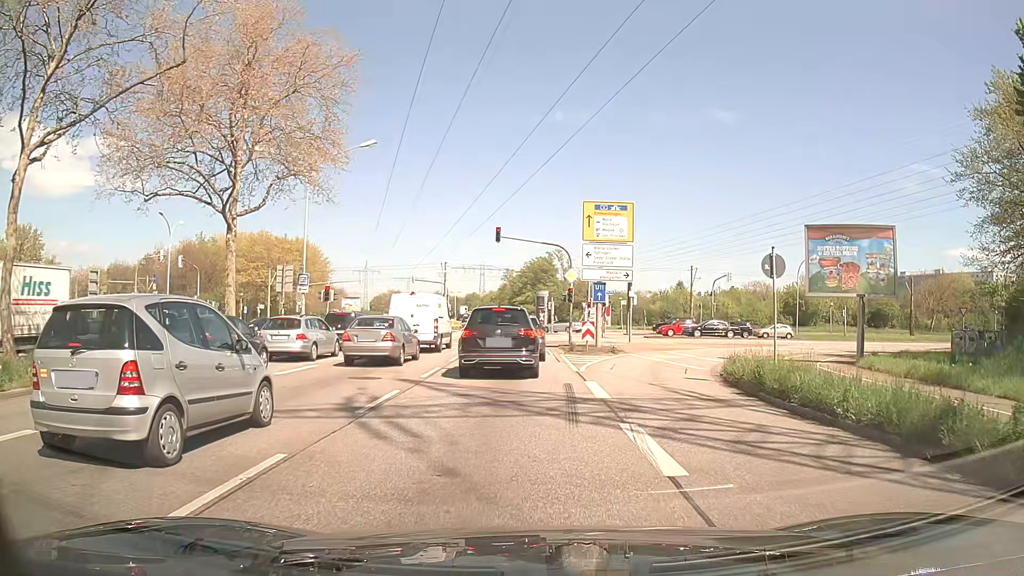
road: primary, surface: asphalt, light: Day
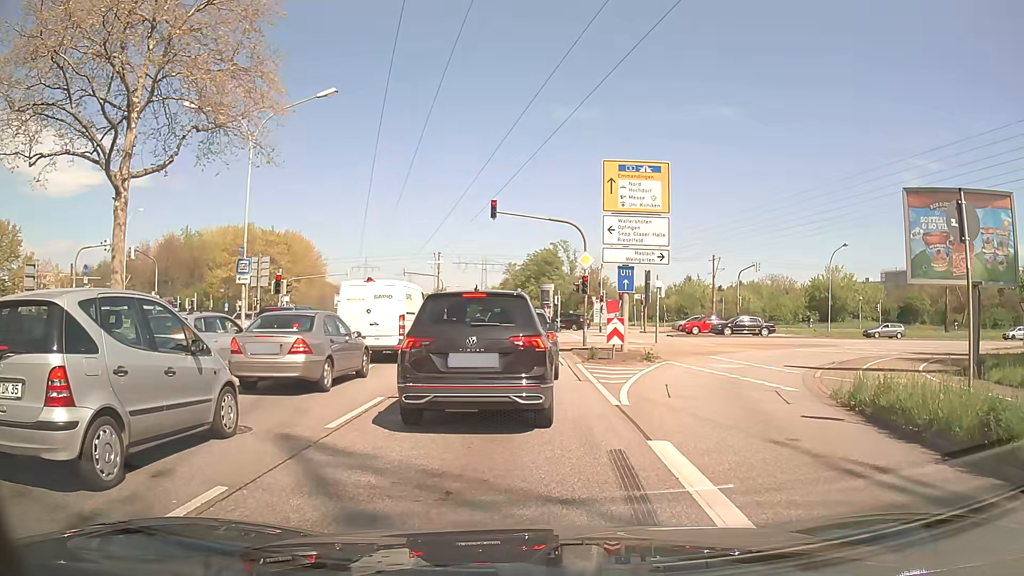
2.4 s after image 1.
(-0.1, +7.2) m; -1°
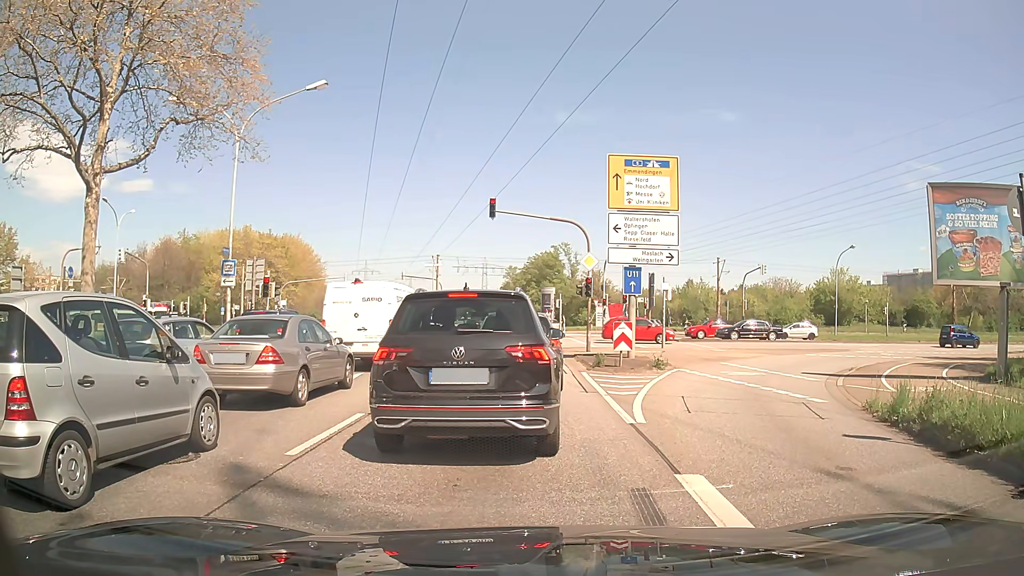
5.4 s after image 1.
(0.0, +1.3) m; +1°
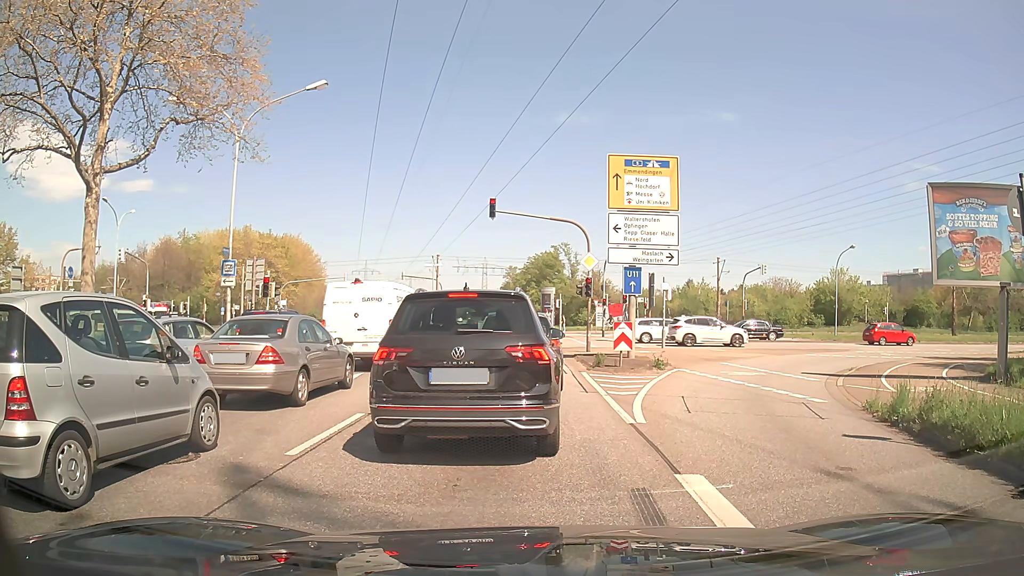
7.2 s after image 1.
(0.0, 0.0) m; 0°
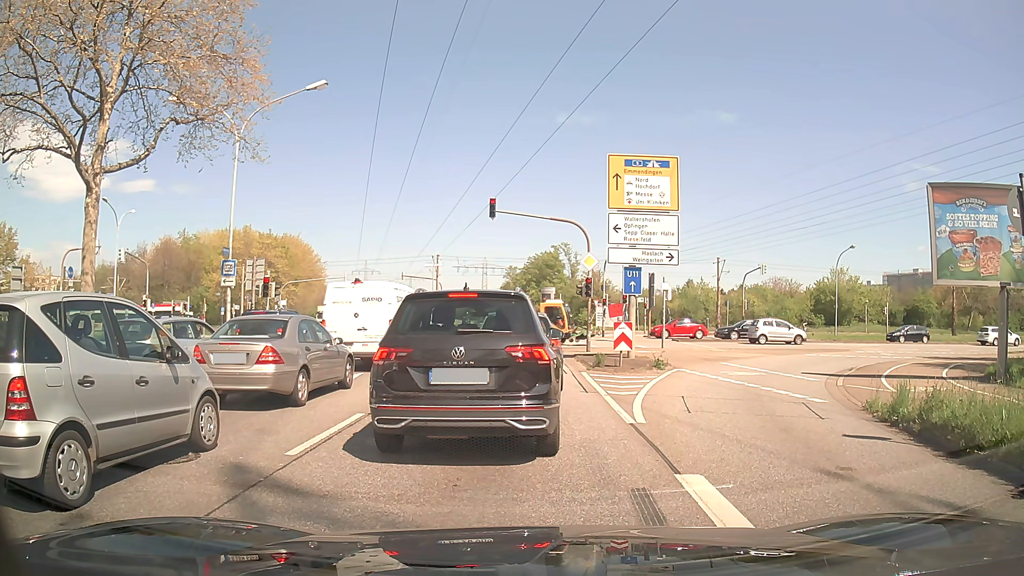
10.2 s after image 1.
(0.0, 0.0) m; 0°
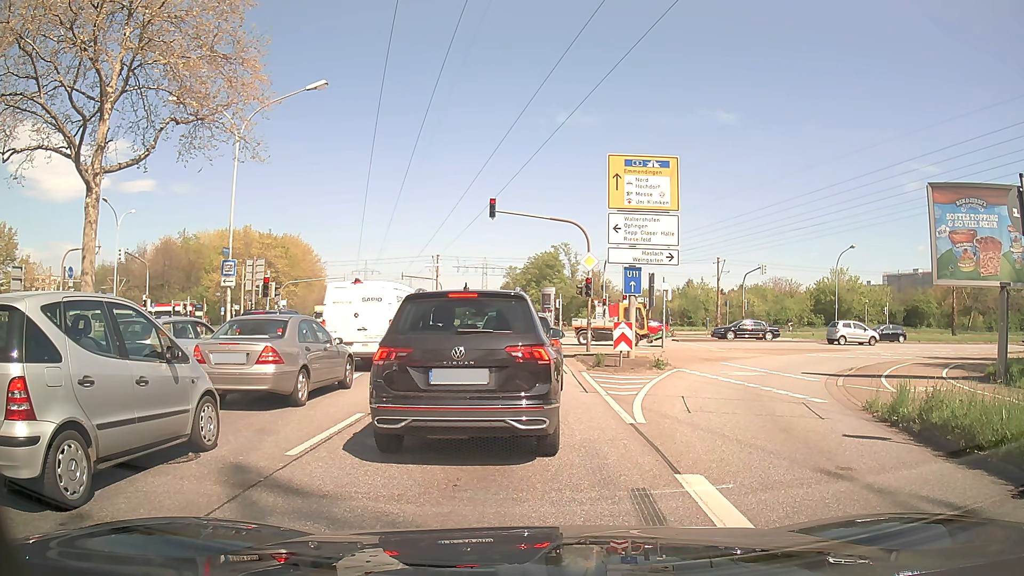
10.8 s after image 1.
(0.0, 0.0) m; 0°
